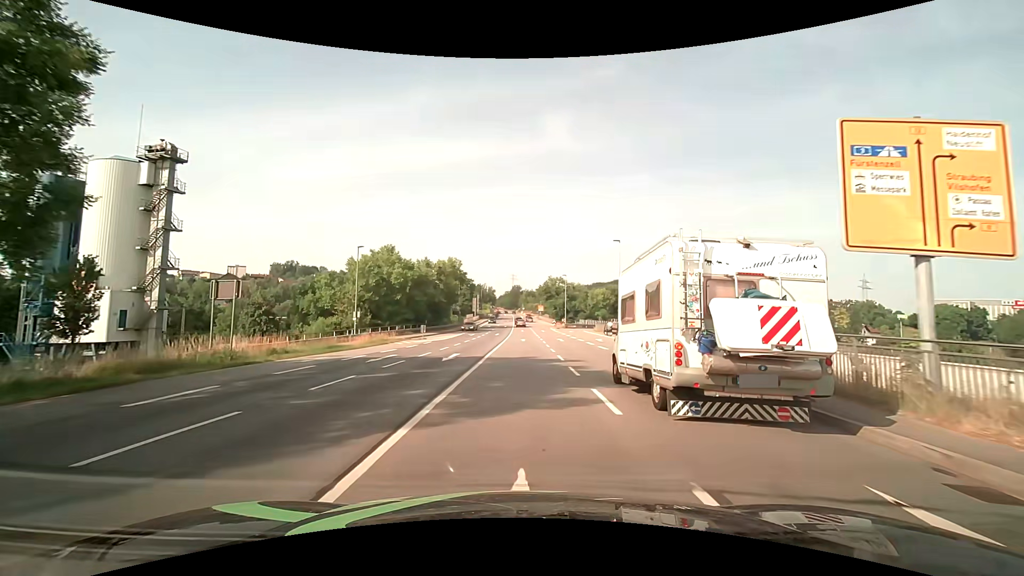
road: primary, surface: asphalt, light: Day
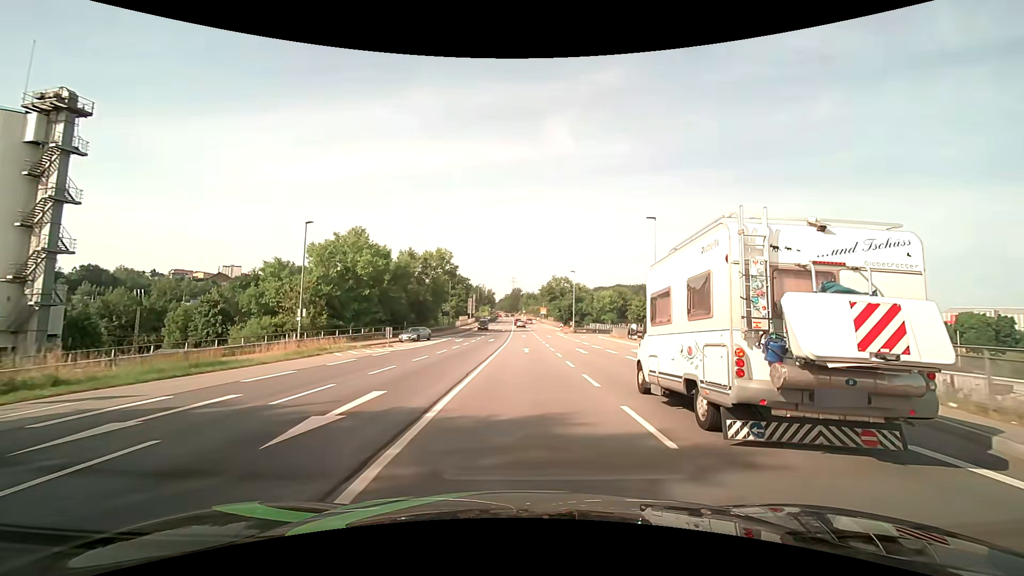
(0.0, +14.1) m; 0°
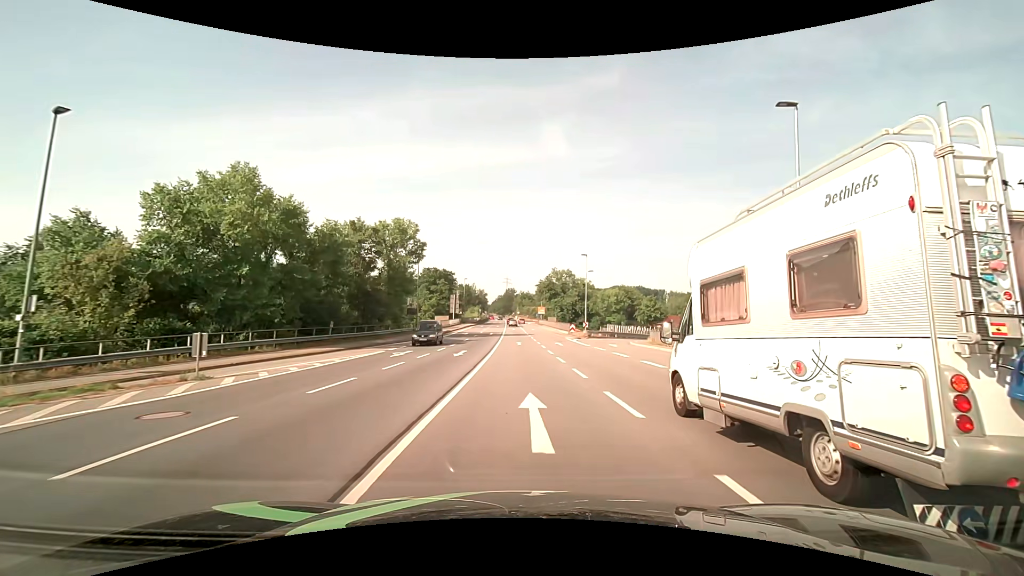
(+0.2, +22.2) m; +1°
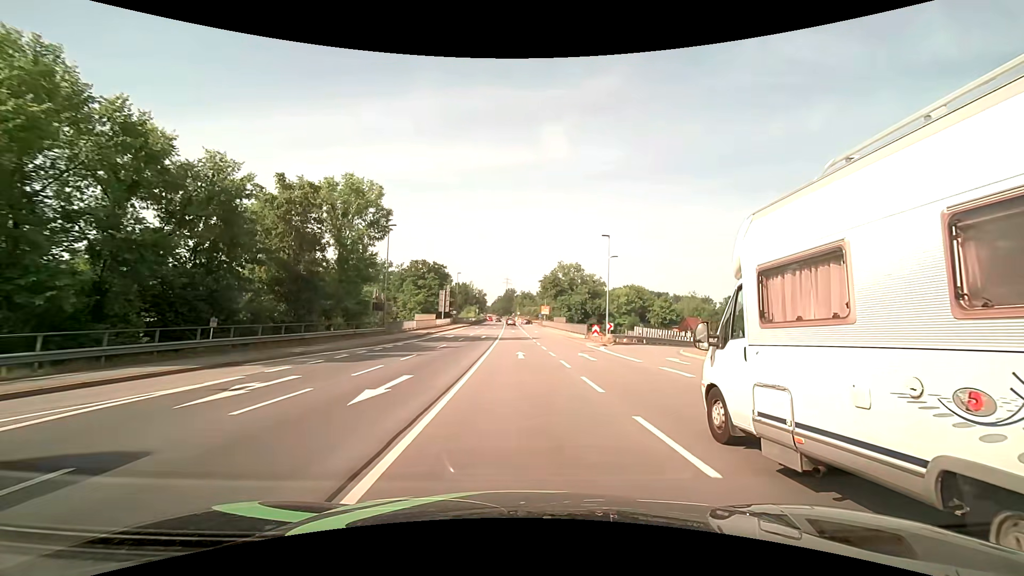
(0.0, +14.9) m; 0°
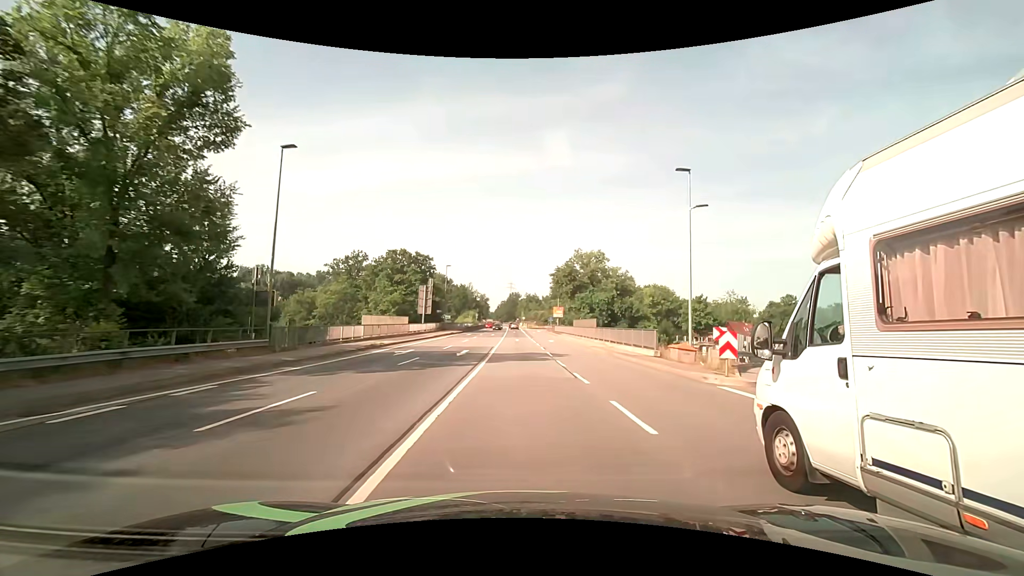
(-0.1, +22.1) m; 0°
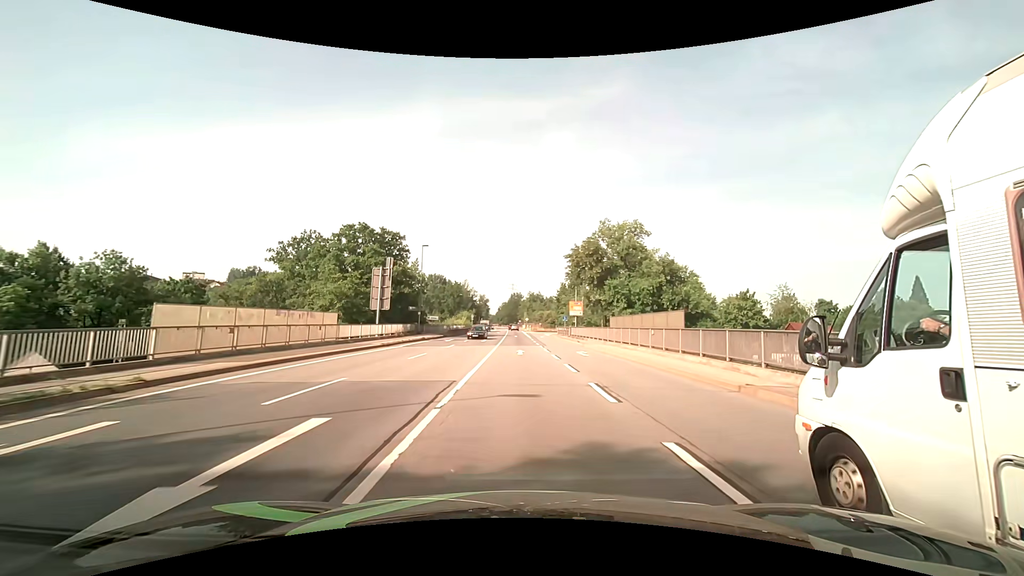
(-0.1, +22.2) m; 0°
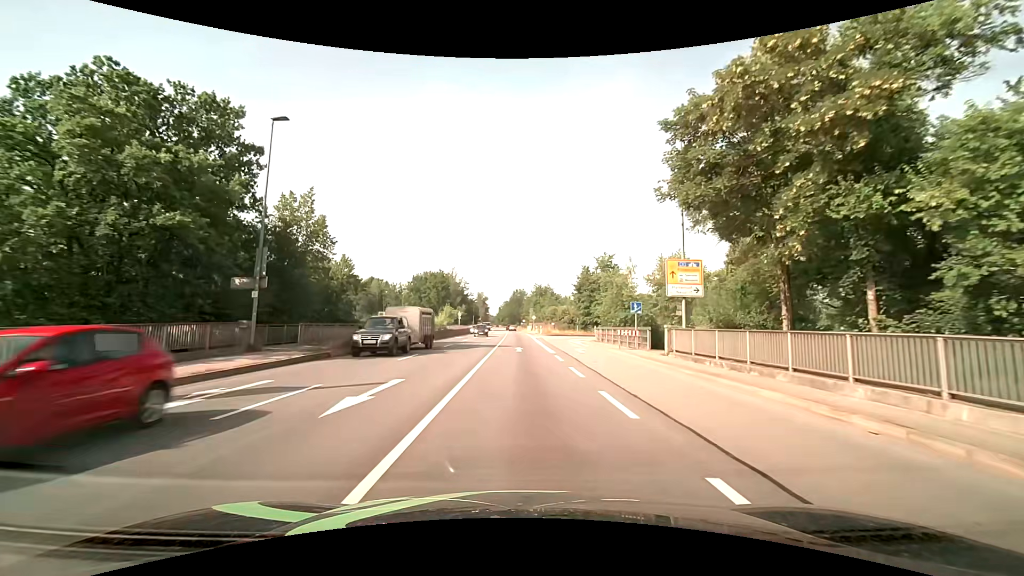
(-0.1, +37.3) m; 0°
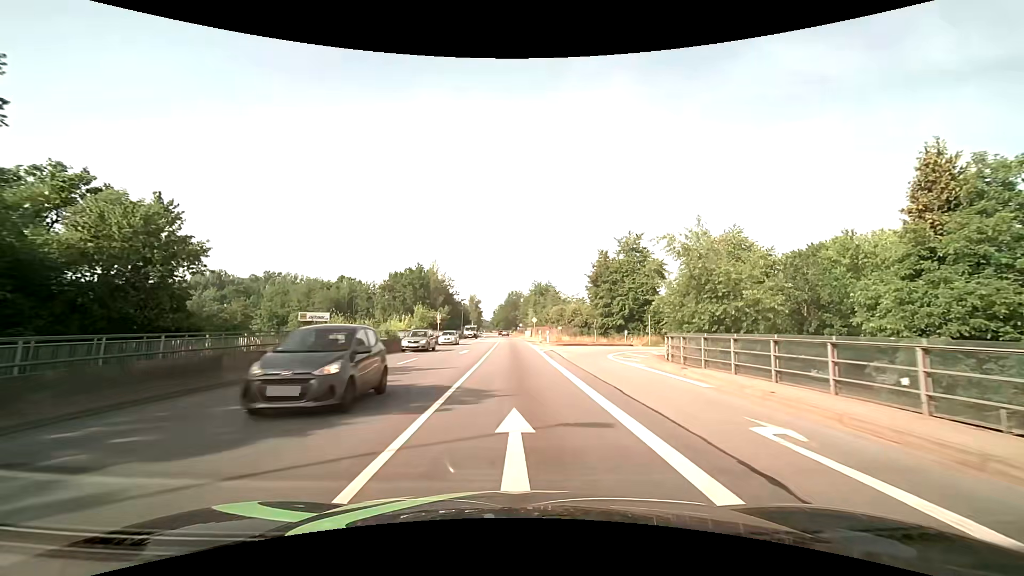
(-0.1, +22.6) m; +1°
(0, +10) (0, +20) (-1, +30) (-1, +40) (-1, +50) (-2, +60) (-3, +70) (-3, +80) (-4, +90) (-4, +100) m
